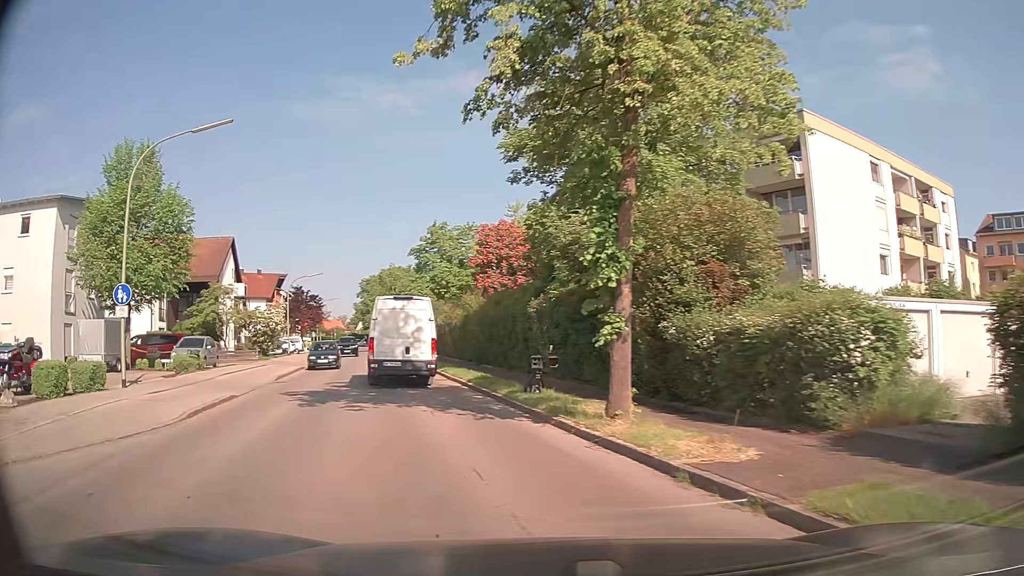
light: Day
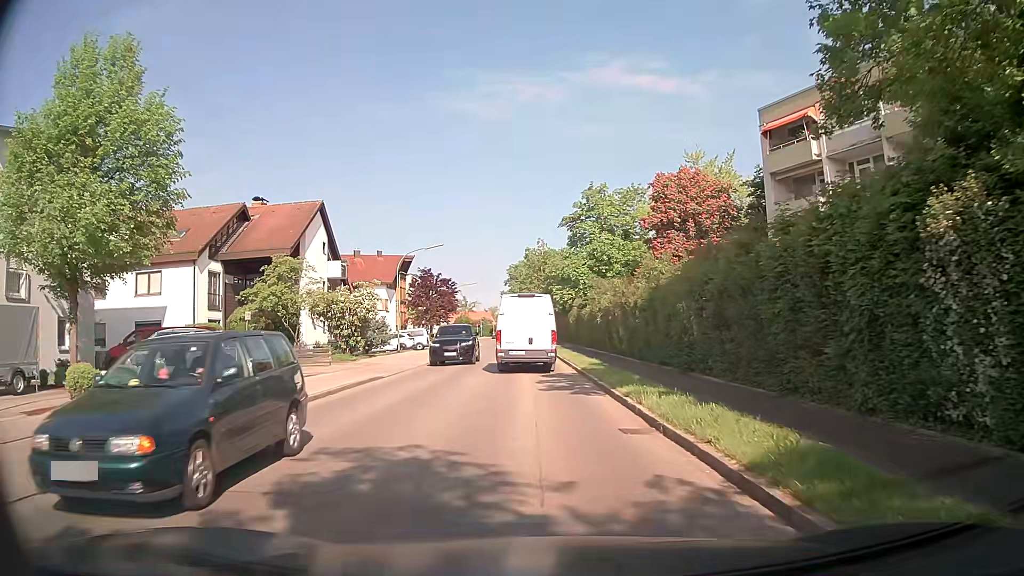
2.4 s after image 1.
(-2.4, +15.1) m; -13°
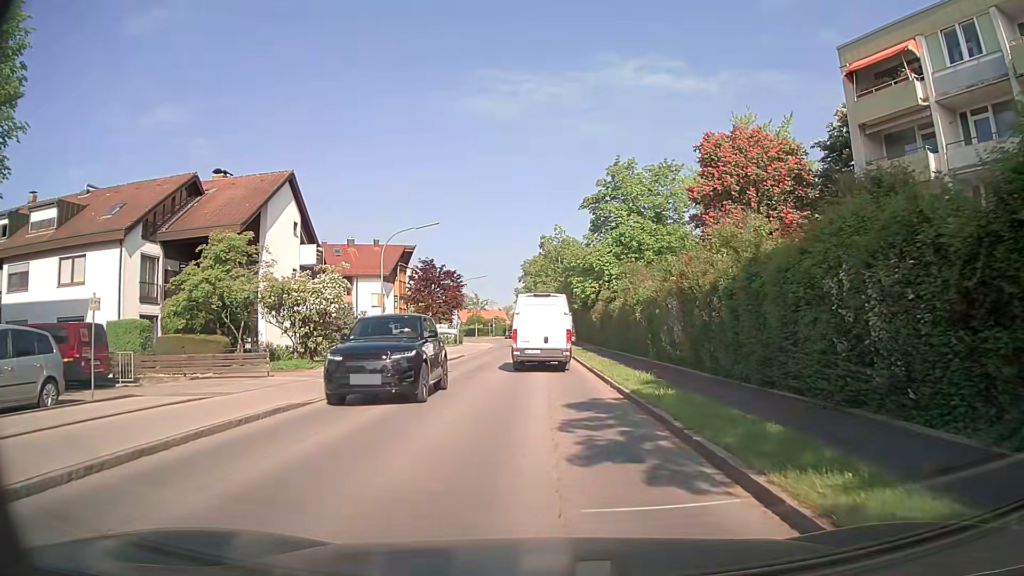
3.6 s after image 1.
(-0.2, +9.0) m; -1°
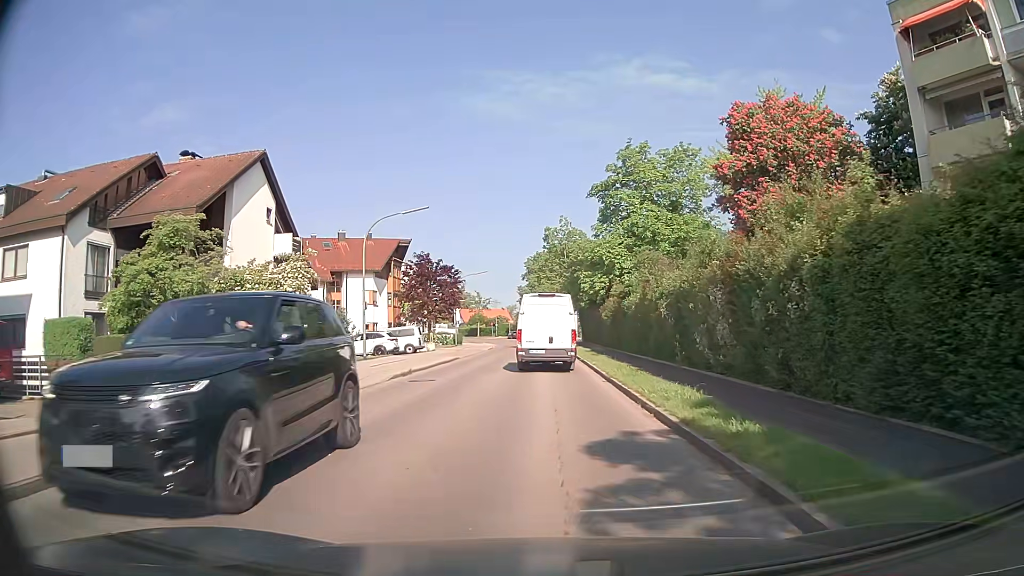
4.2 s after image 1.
(0.0, +4.7) m; 0°
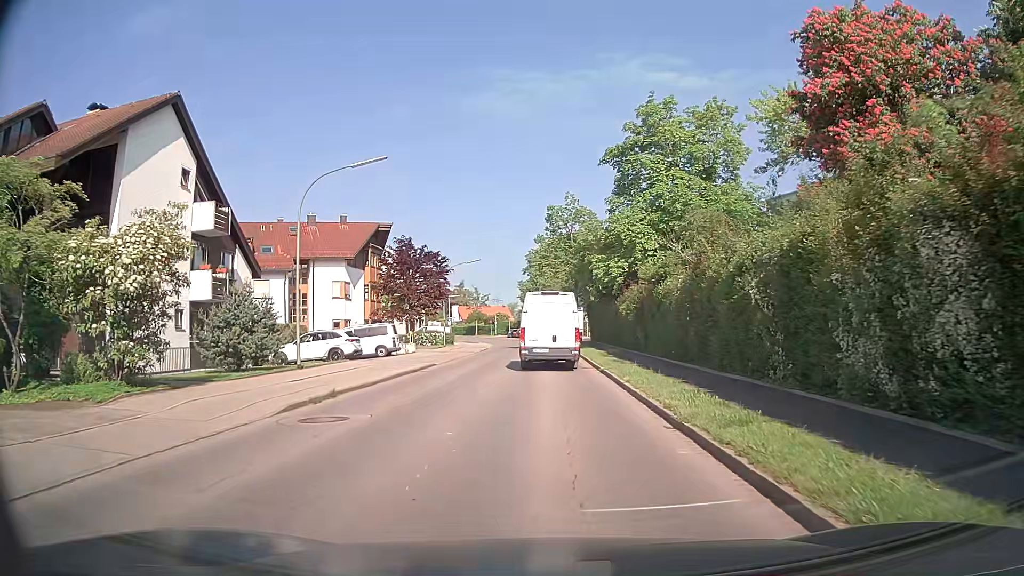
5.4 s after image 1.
(-0.1, +9.3) m; -1°
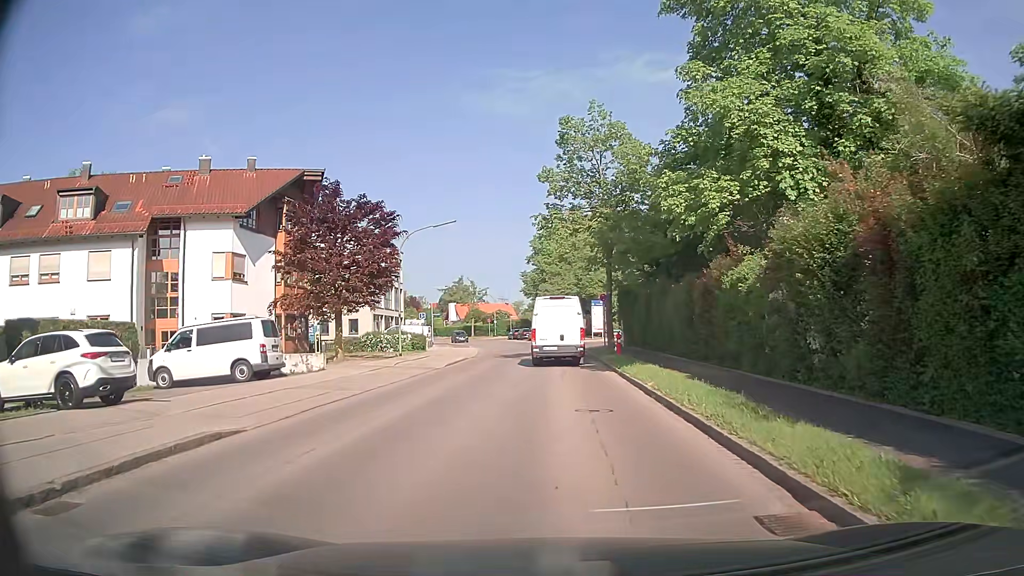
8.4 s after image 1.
(0.0, +20.0) m; 0°
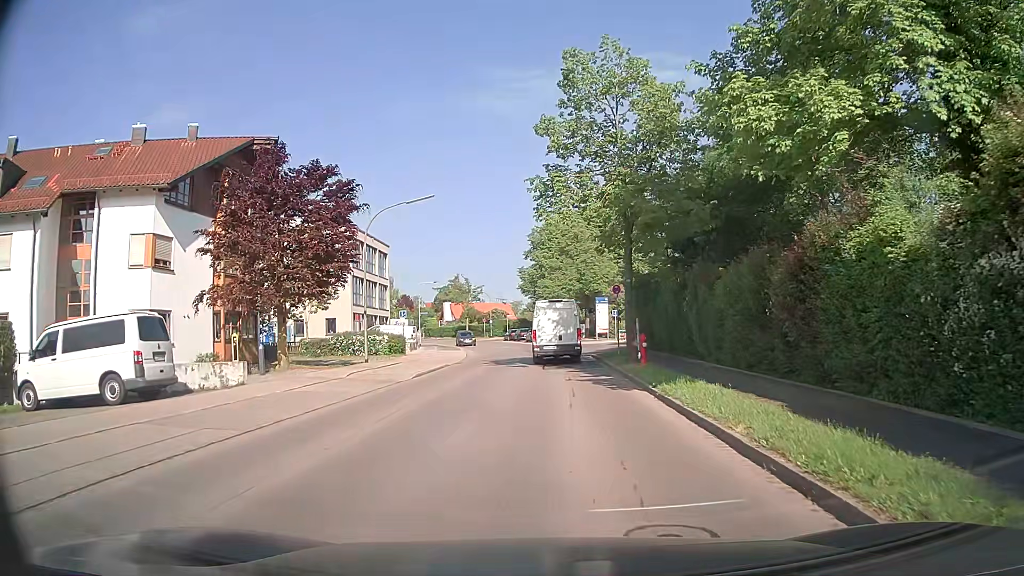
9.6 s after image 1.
(0.0, +7.0) m; 0°
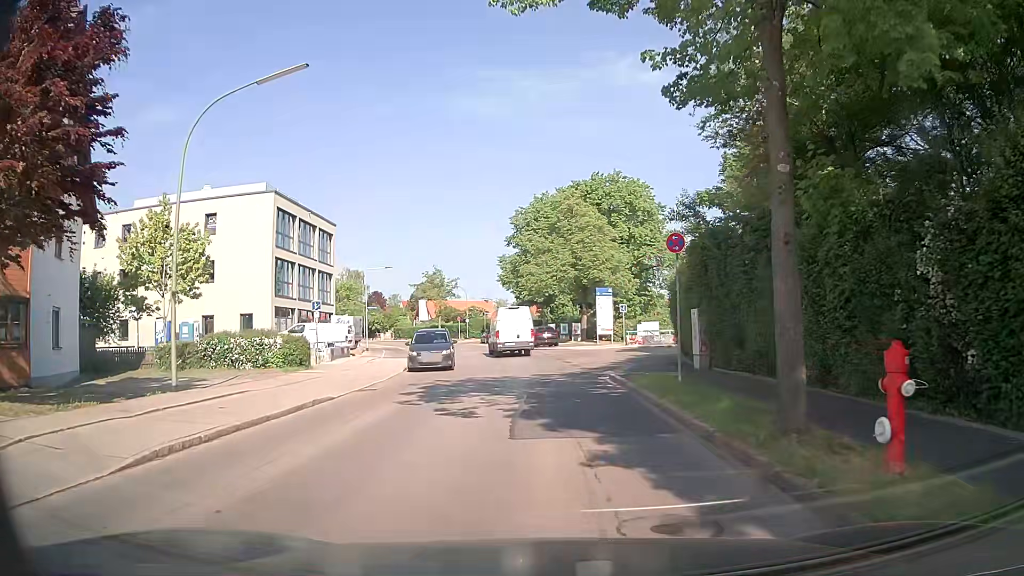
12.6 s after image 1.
(0.0, +15.4) m; 0°
(0, +10) (0, +20) (+2, +30) (+10, +36) (+19, +41) (+28, +45) (+37, +49) (+46, +53) (+55, +57) (+64, +62) m
